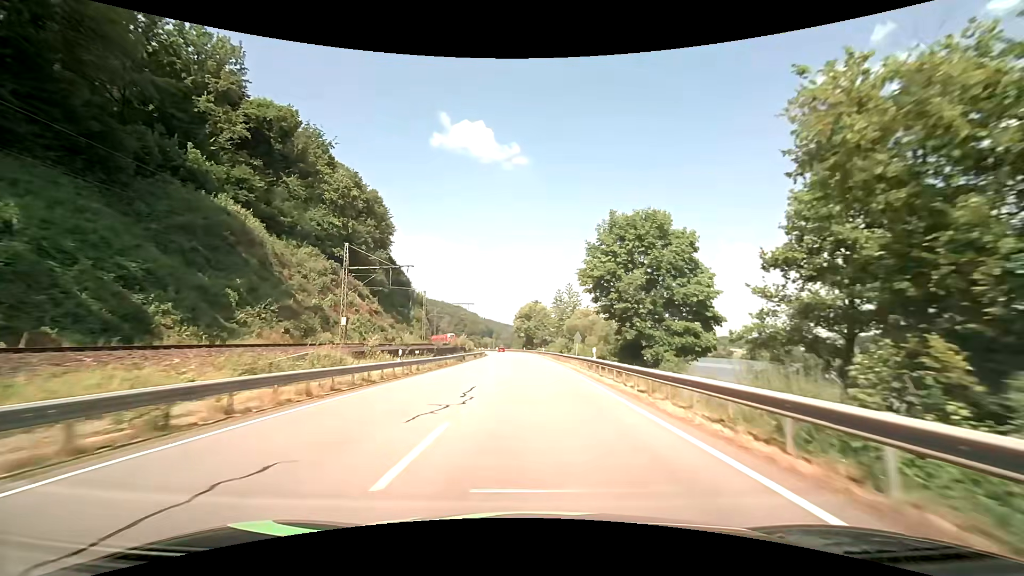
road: primary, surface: asphalt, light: Day
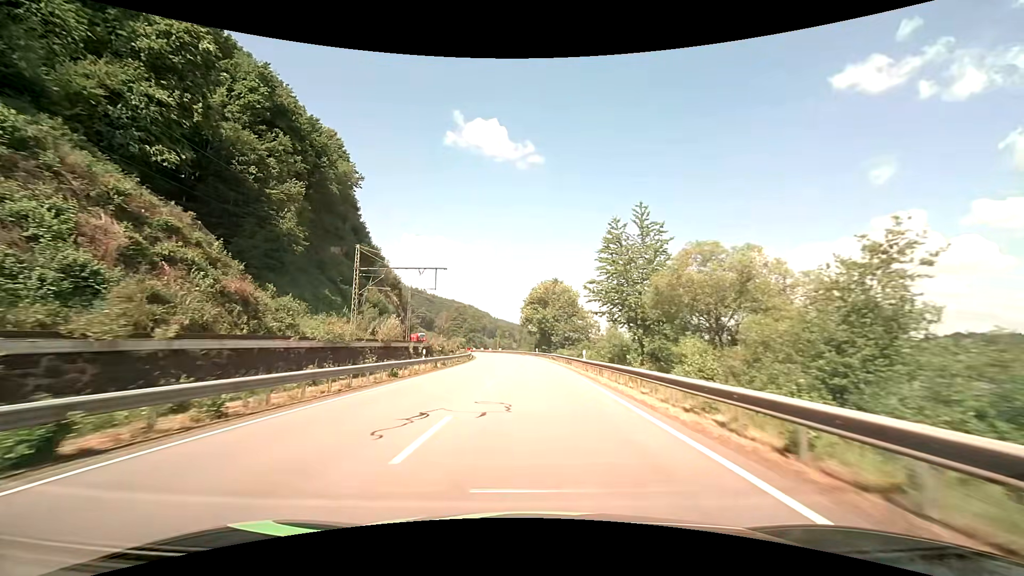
(-0.6, +46.7) m; -2°
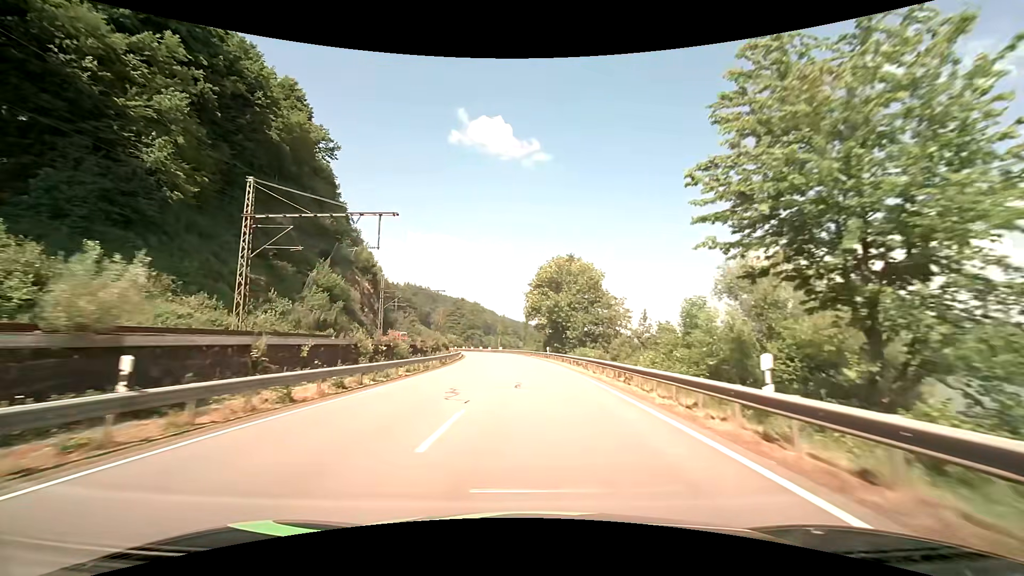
(-0.2, +23.4) m; -1°
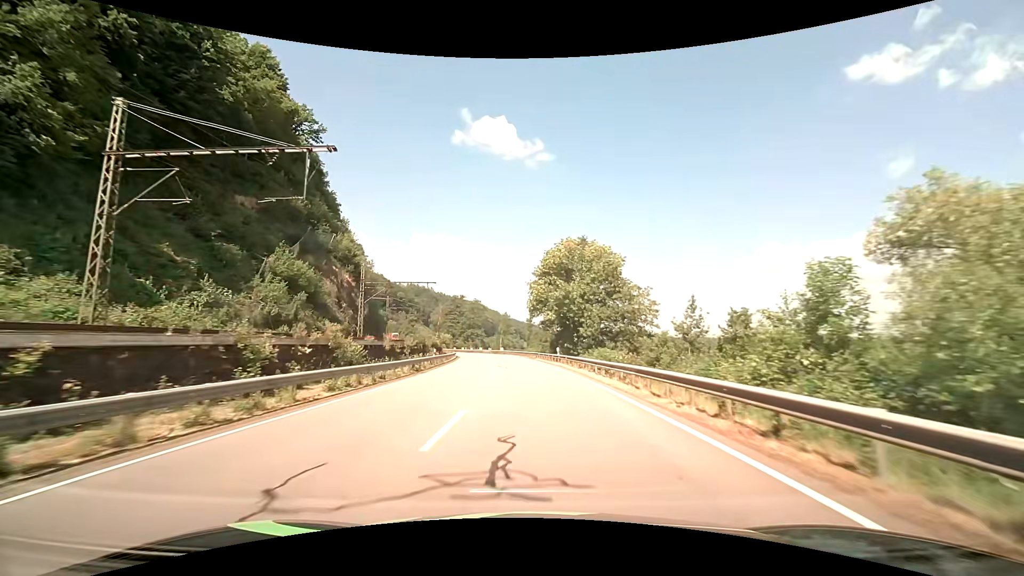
(0.0, +11.7) m; 0°
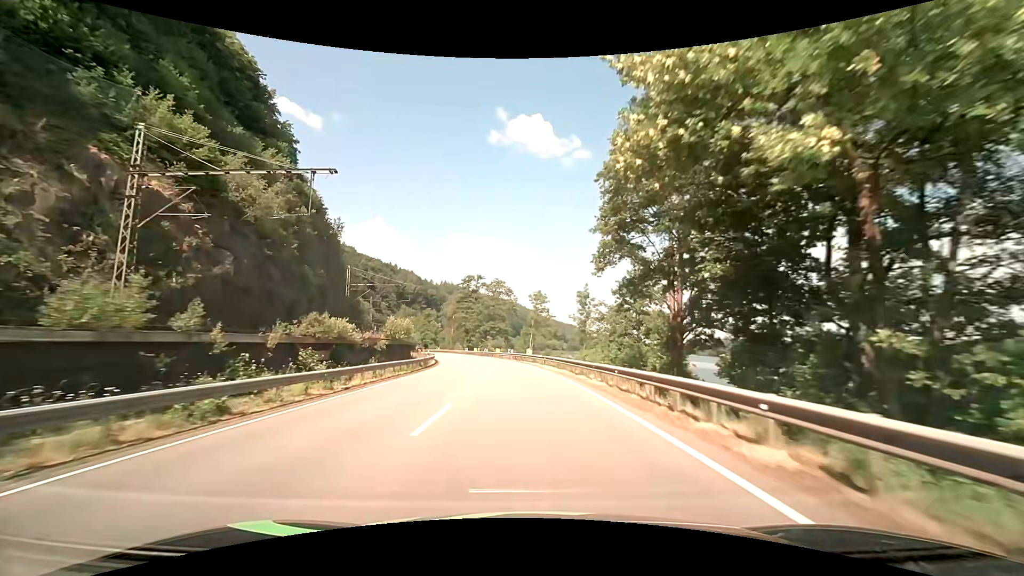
(-1.9, +46.6) m; -5°
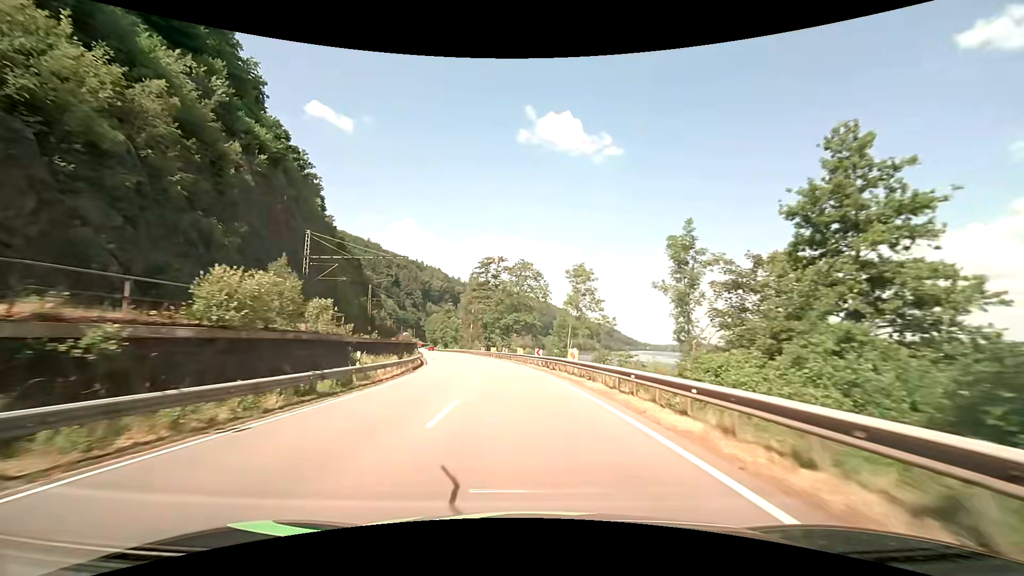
(-0.6, +23.3) m; -3°
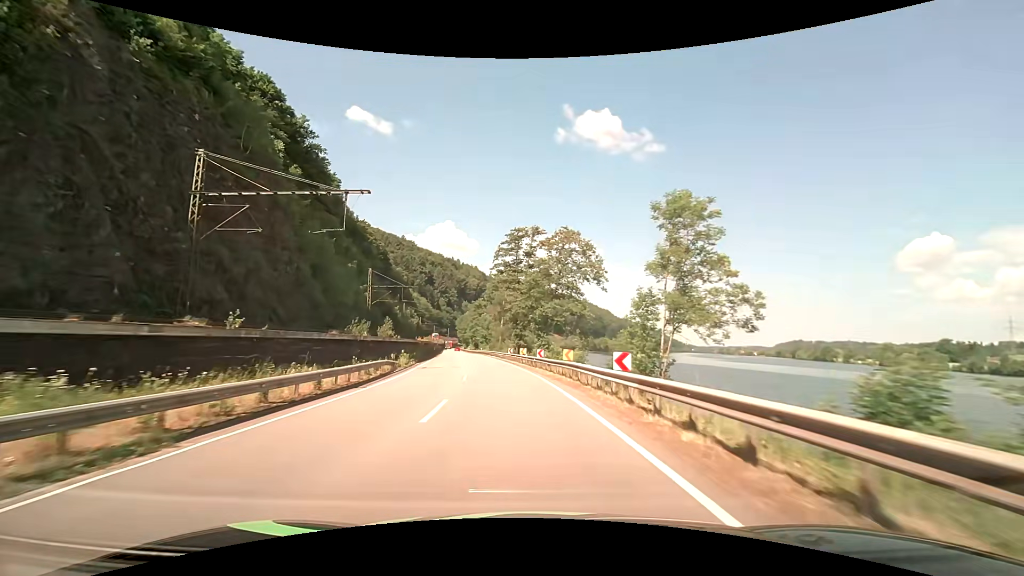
(-0.7, +23.2) m; -4°
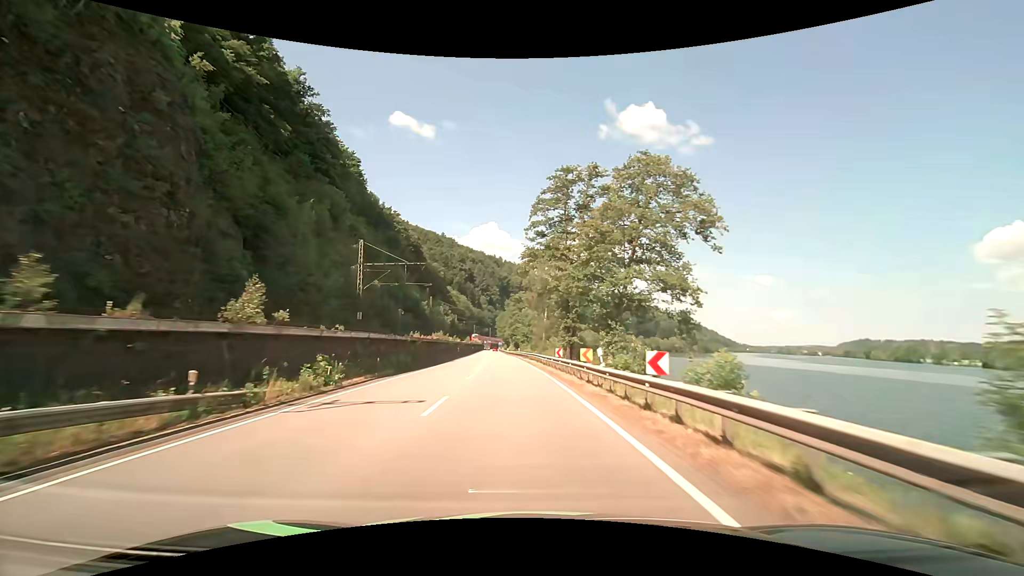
(-1.0, +23.2) m; -5°
